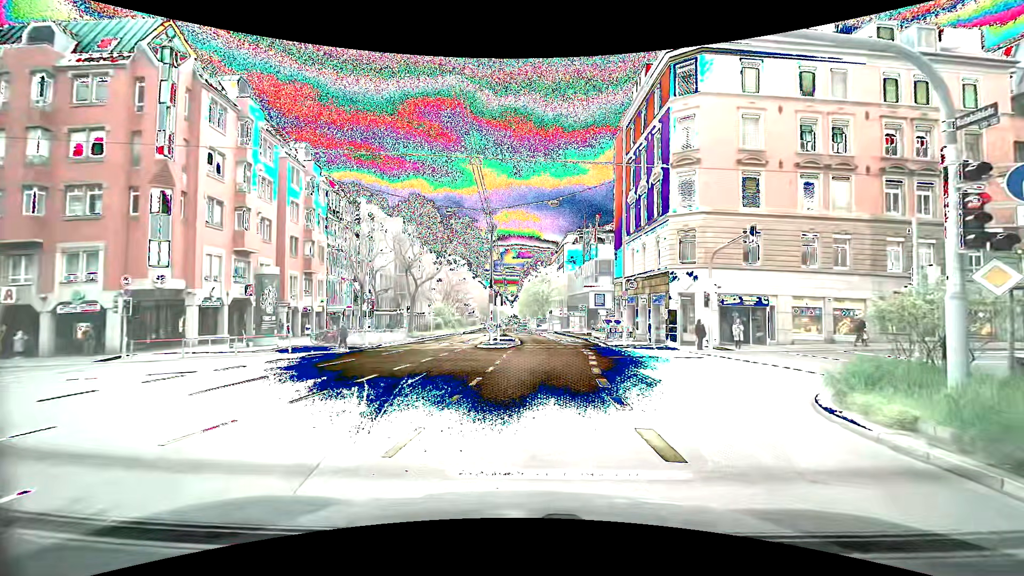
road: secondary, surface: asphalt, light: Day
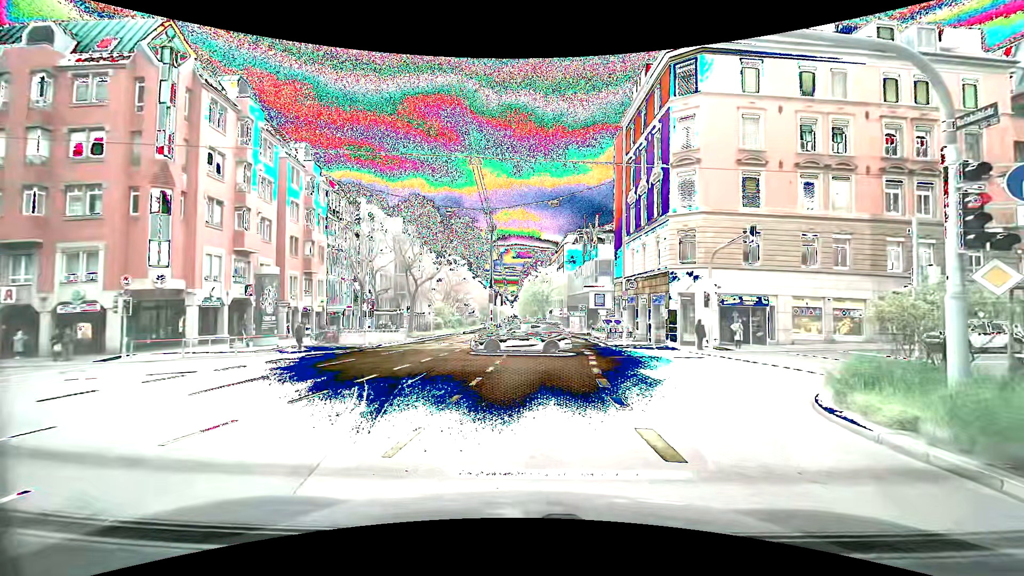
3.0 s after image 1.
(0.0, 0.0) m; 0°
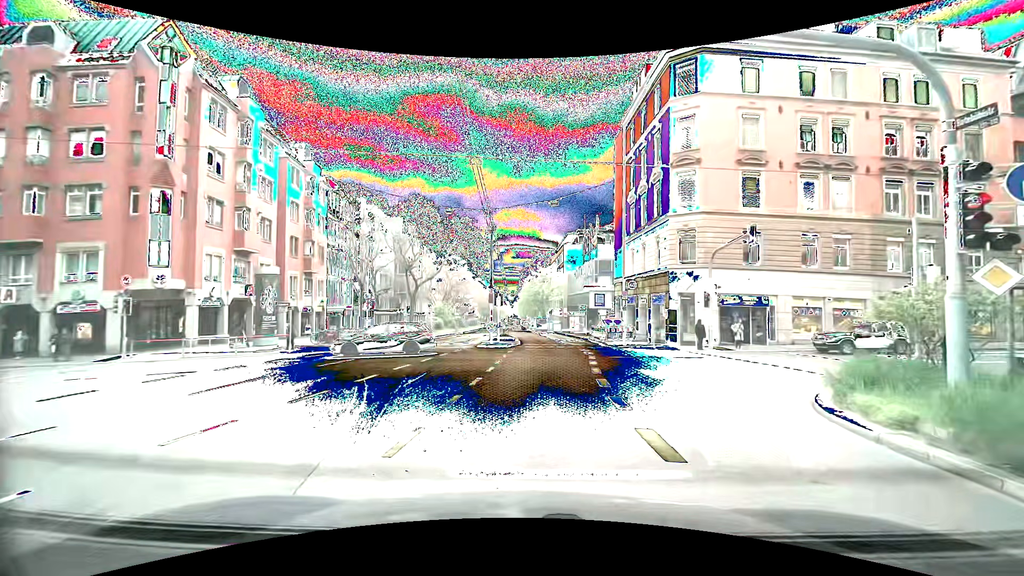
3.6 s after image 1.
(0.0, 0.0) m; 0°
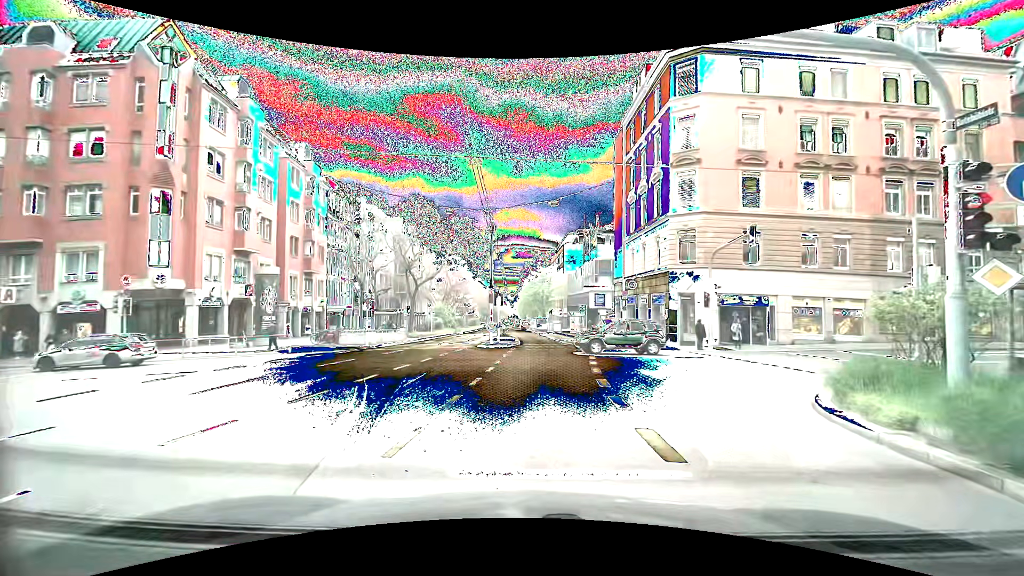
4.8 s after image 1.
(0.0, 0.0) m; 0°
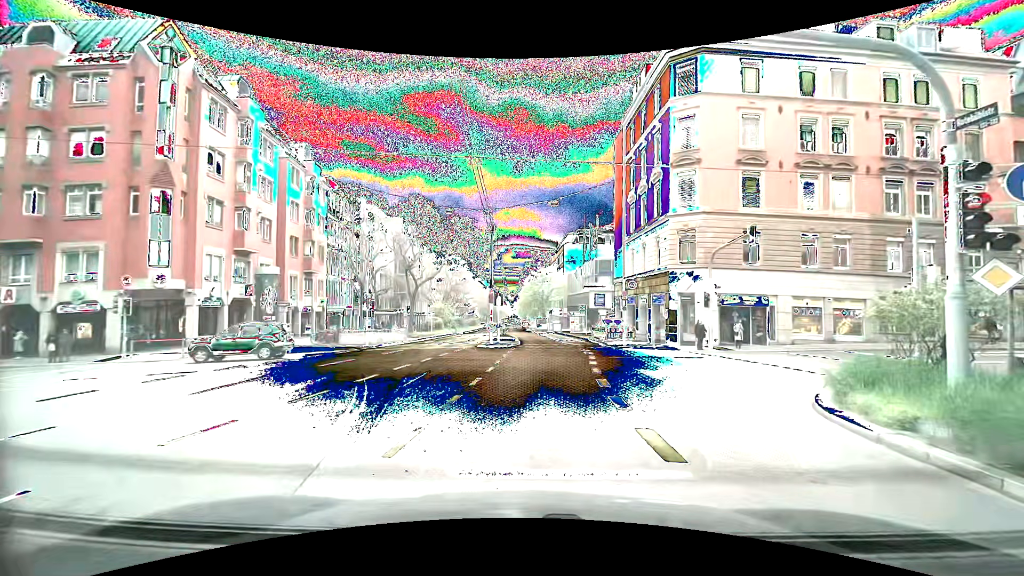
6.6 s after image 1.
(0.0, 0.0) m; 0°
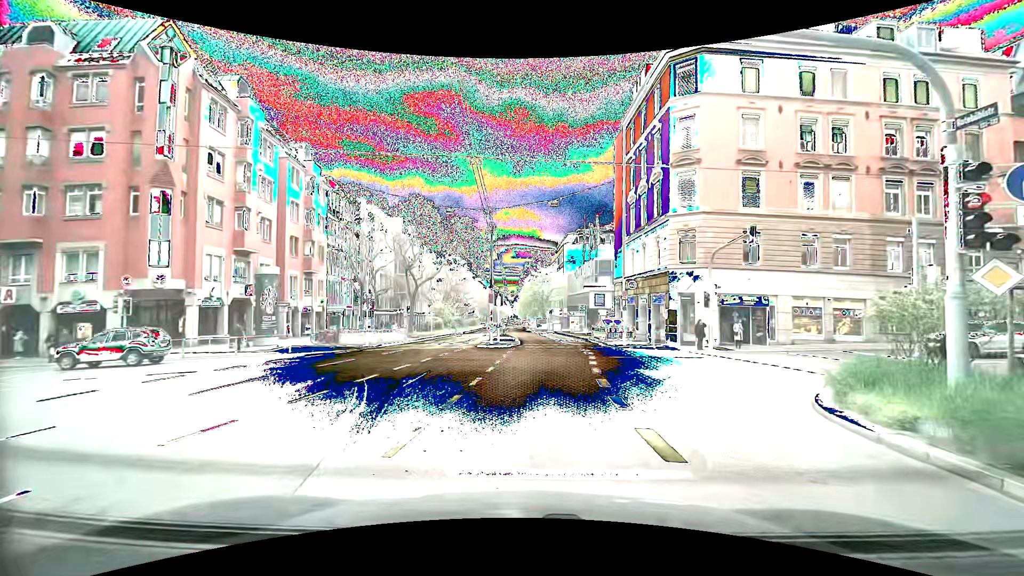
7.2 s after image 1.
(0.0, 0.0) m; 0°
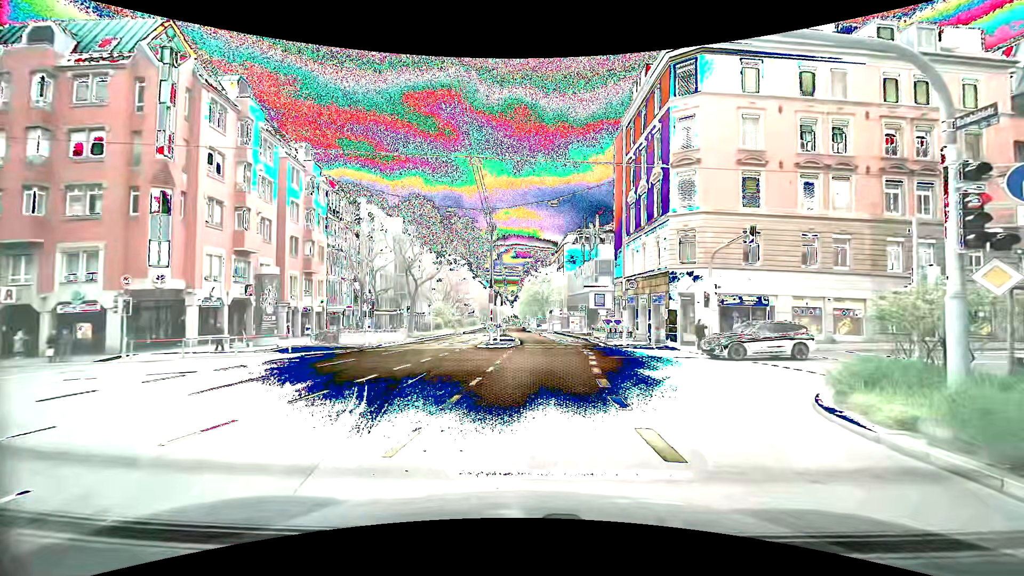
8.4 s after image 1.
(0.0, 0.0) m; 0°
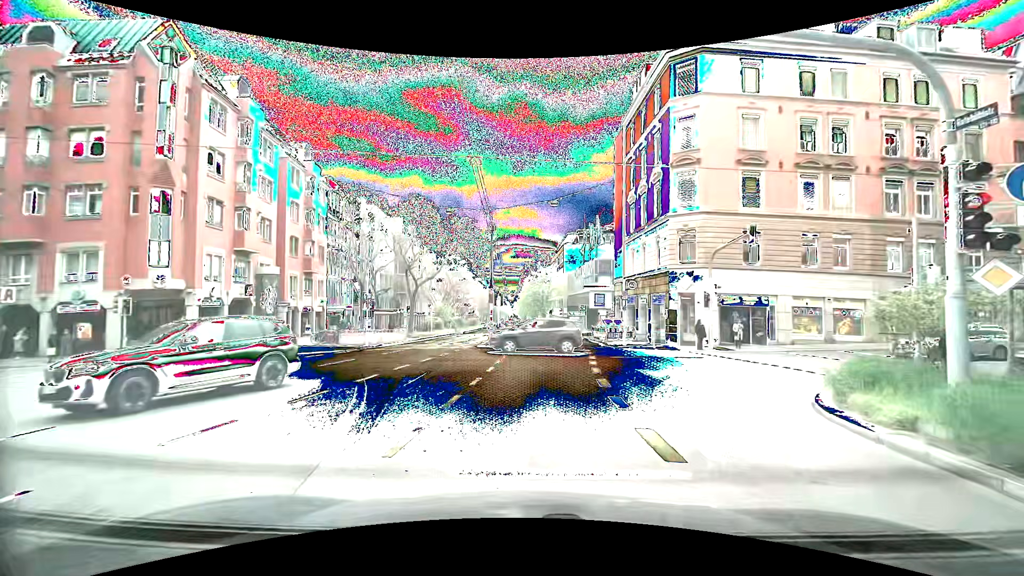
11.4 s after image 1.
(0.0, 0.0) m; 0°
(-1, +10) (-1, +20) (-2, +30) (-3, +40) (-4, +50) (-5, +60) (-7, +70) (-8, +80) (-9, +89) (-11, +99) m
